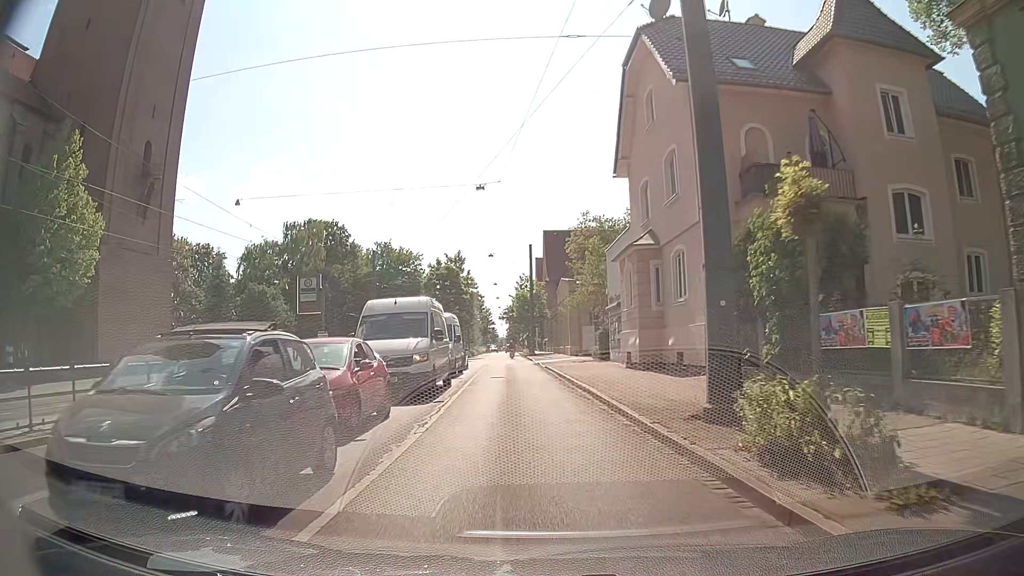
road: tertiary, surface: asphalt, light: Day
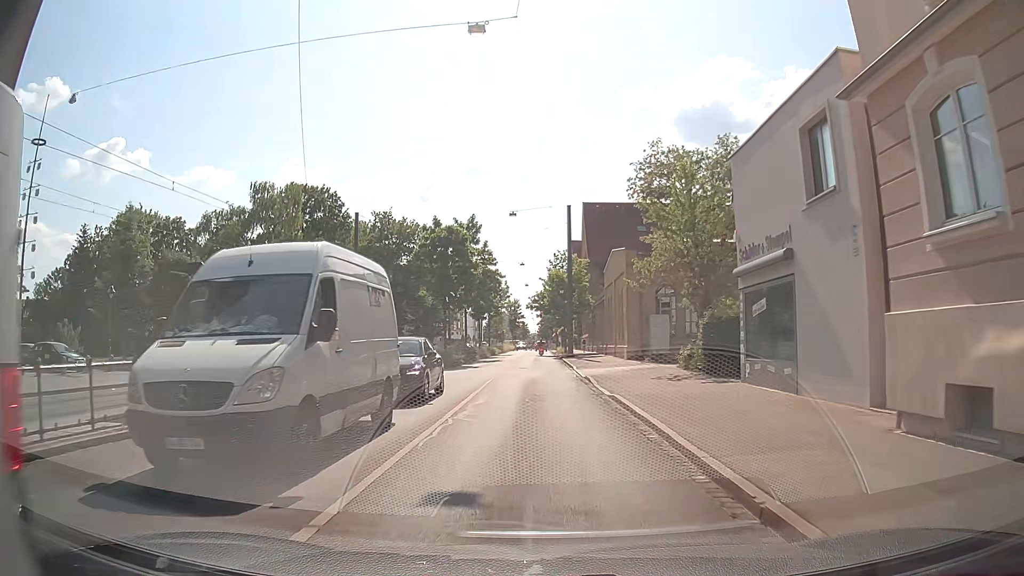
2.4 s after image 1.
(-1.2, +19.9) m; -3°
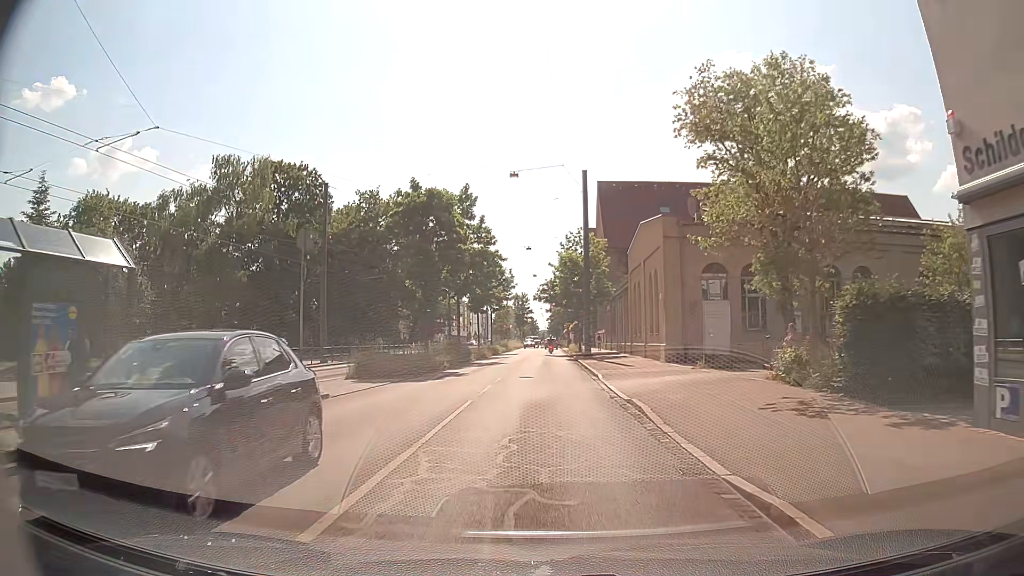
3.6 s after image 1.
(-0.2, +10.4) m; -2°
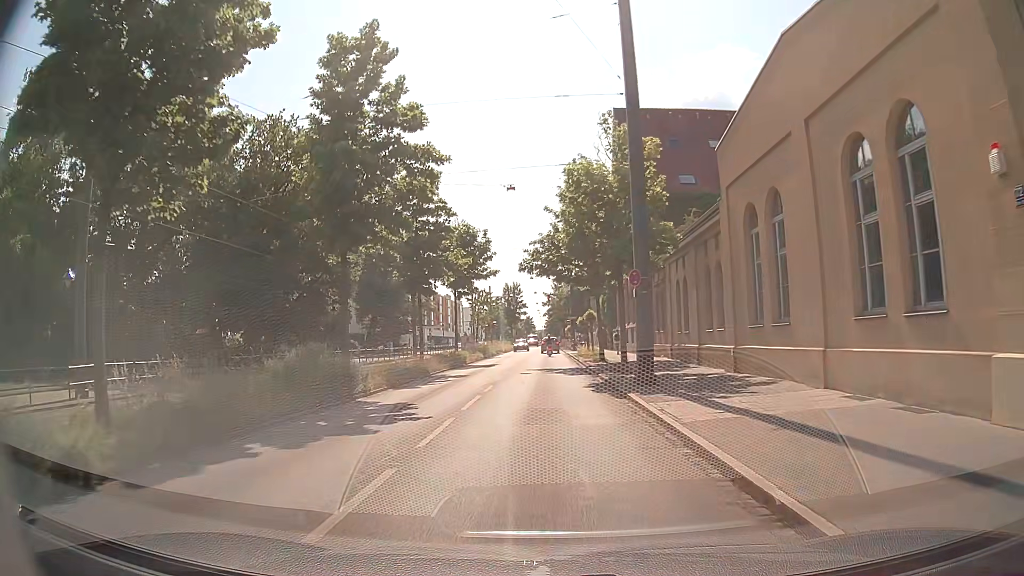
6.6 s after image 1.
(+0.4, +25.3) m; +1°
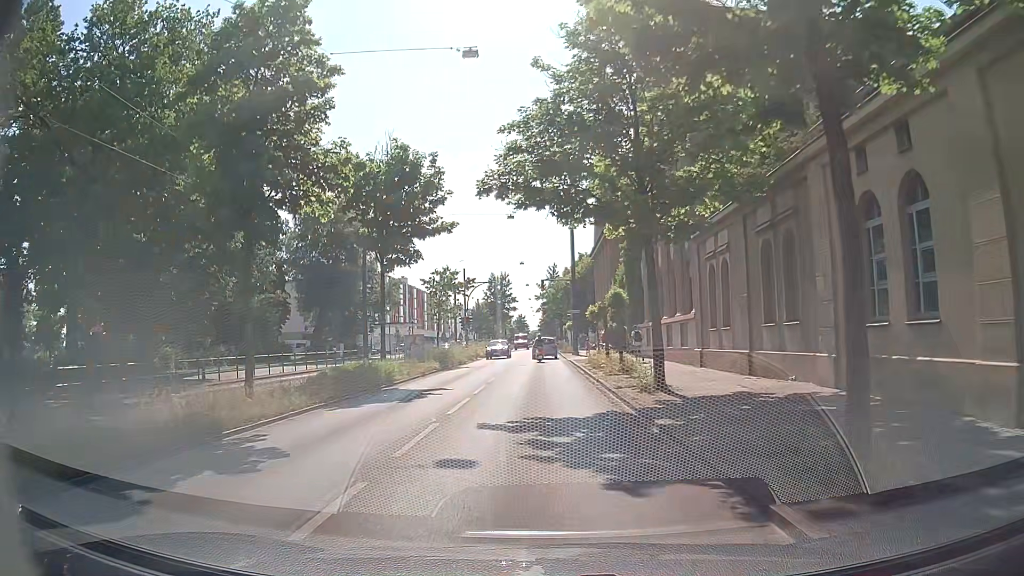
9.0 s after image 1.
(+0.1, +18.5) m; +1°
